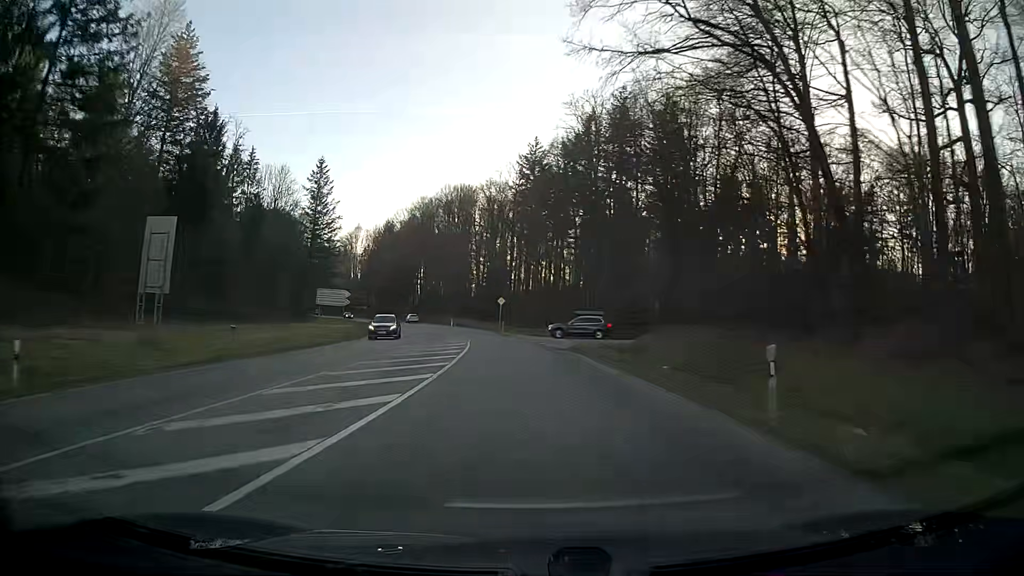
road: secondary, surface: asphalt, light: Day
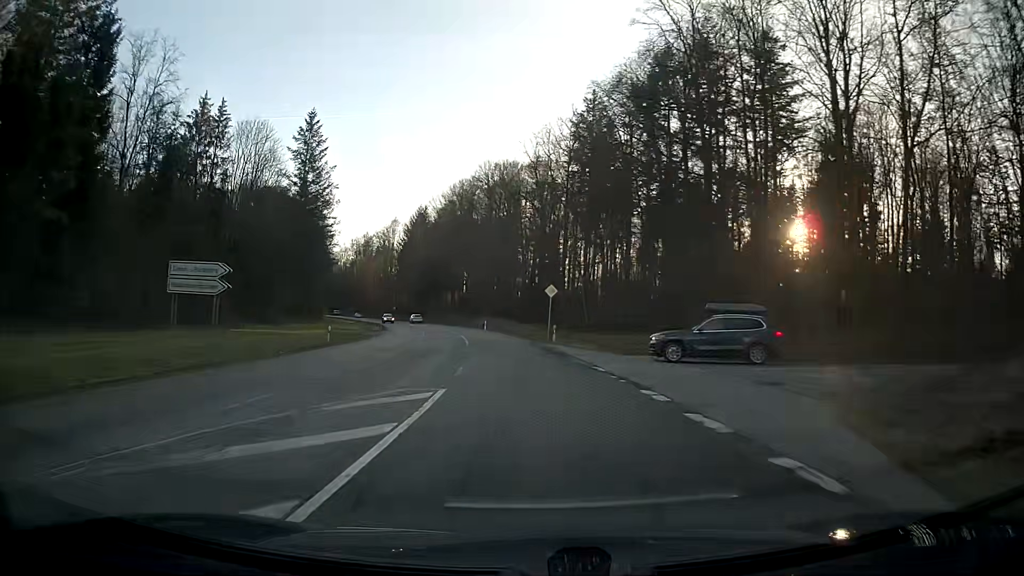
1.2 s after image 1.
(-1.0, +27.4) m; -4°
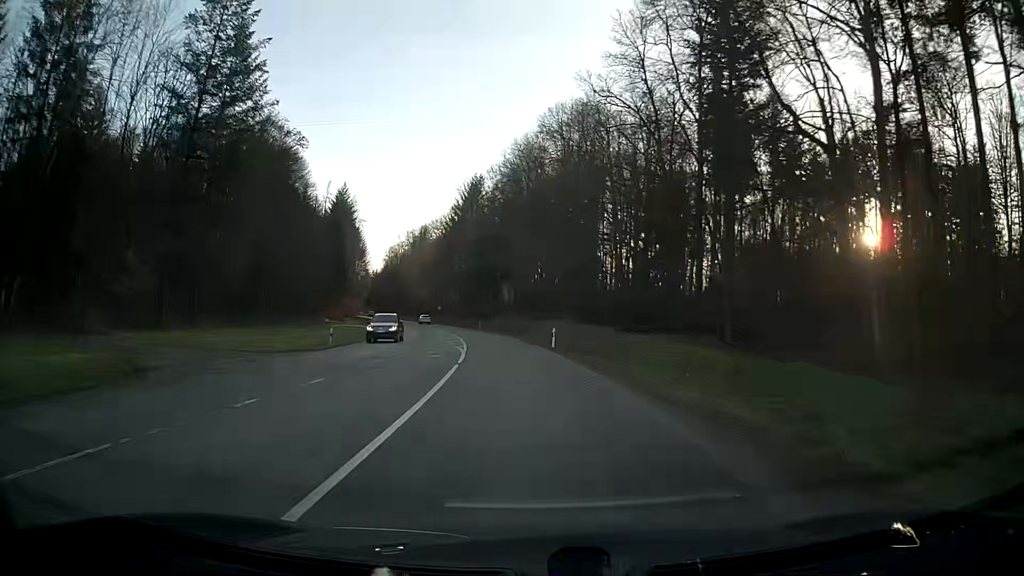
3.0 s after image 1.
(-2.5, +41.0) m; -7°
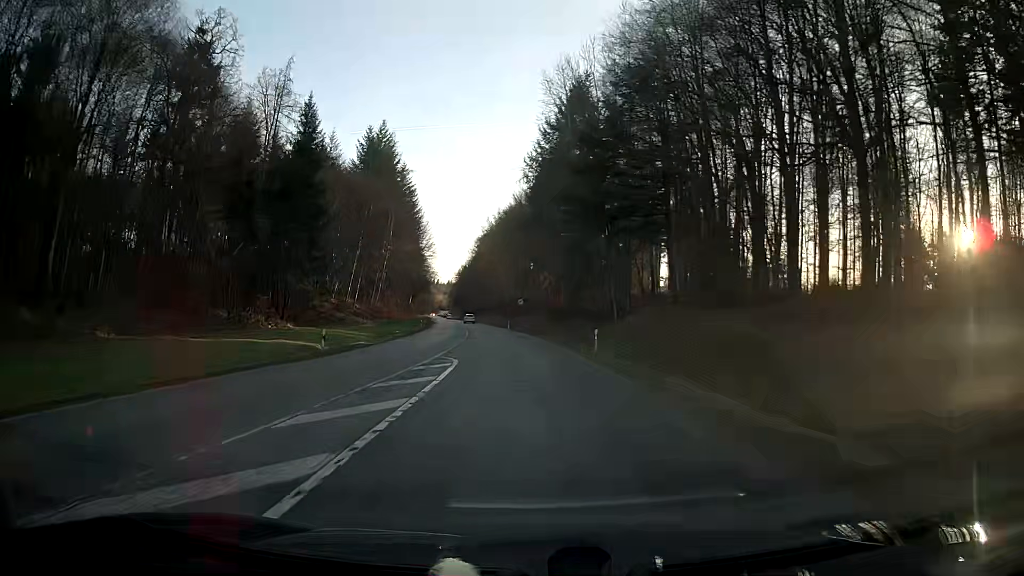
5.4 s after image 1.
(-4.4, +55.6) m; -9°
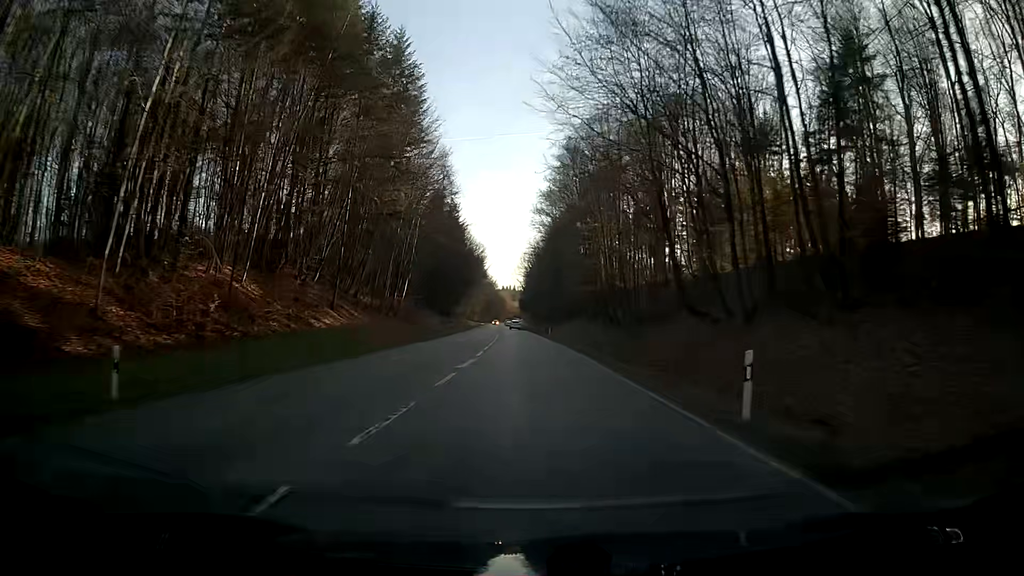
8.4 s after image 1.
(-4.6, +72.2) m; -6°
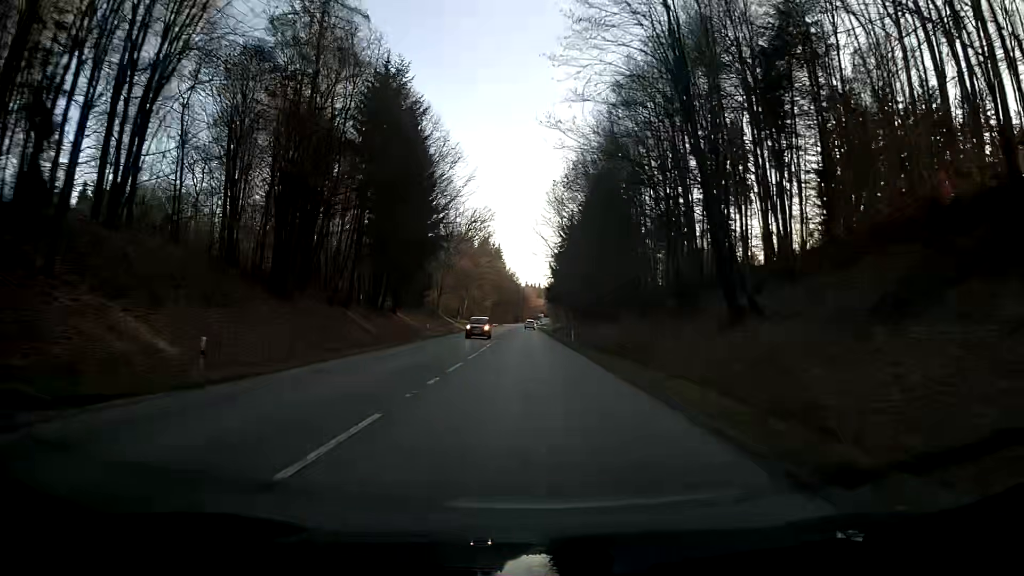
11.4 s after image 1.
(-1.4, +75.3) m; -2°
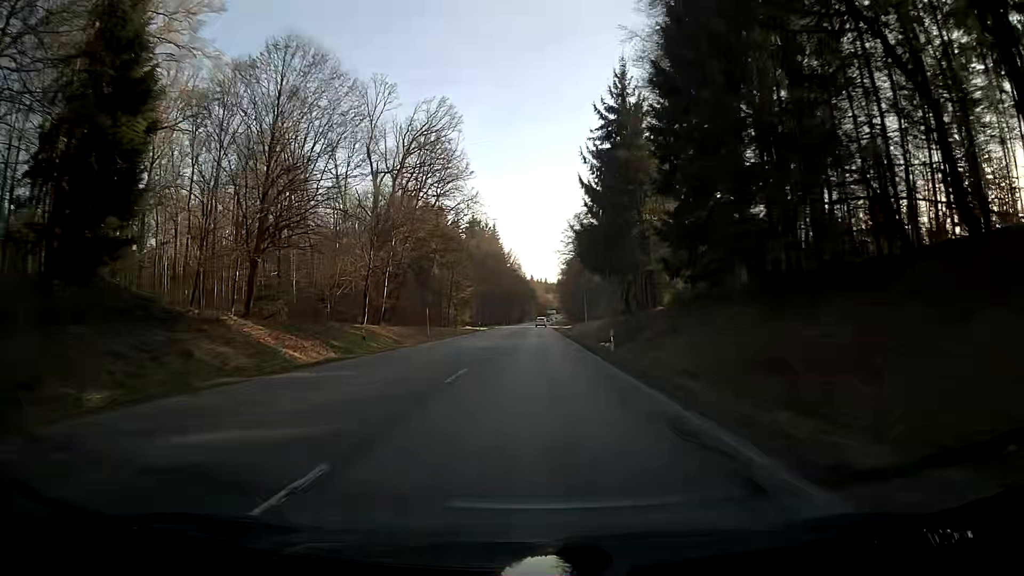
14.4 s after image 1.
(-1.1, +77.0) m; -1°
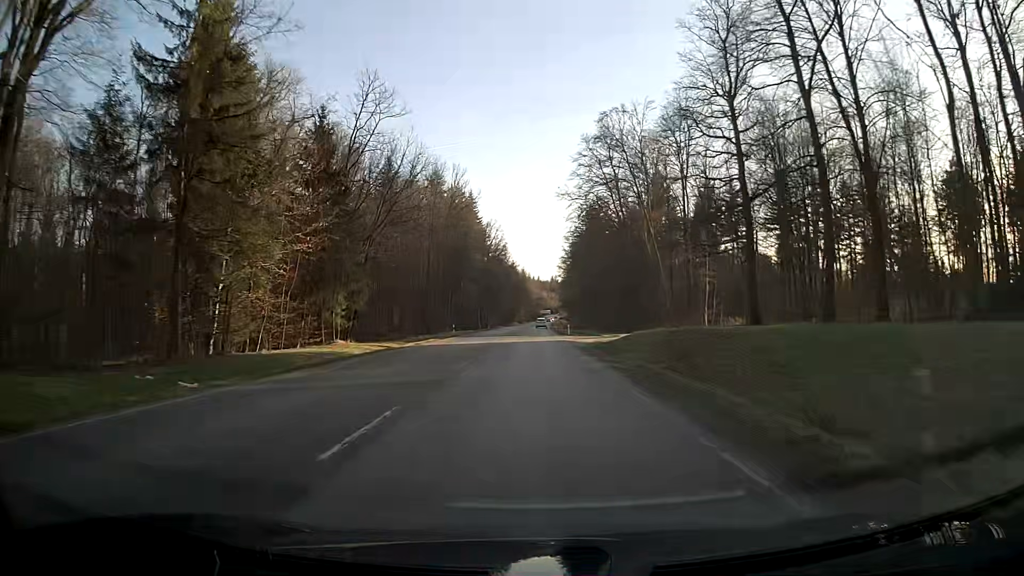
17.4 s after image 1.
(+0.5, +77.5) m; +1°
